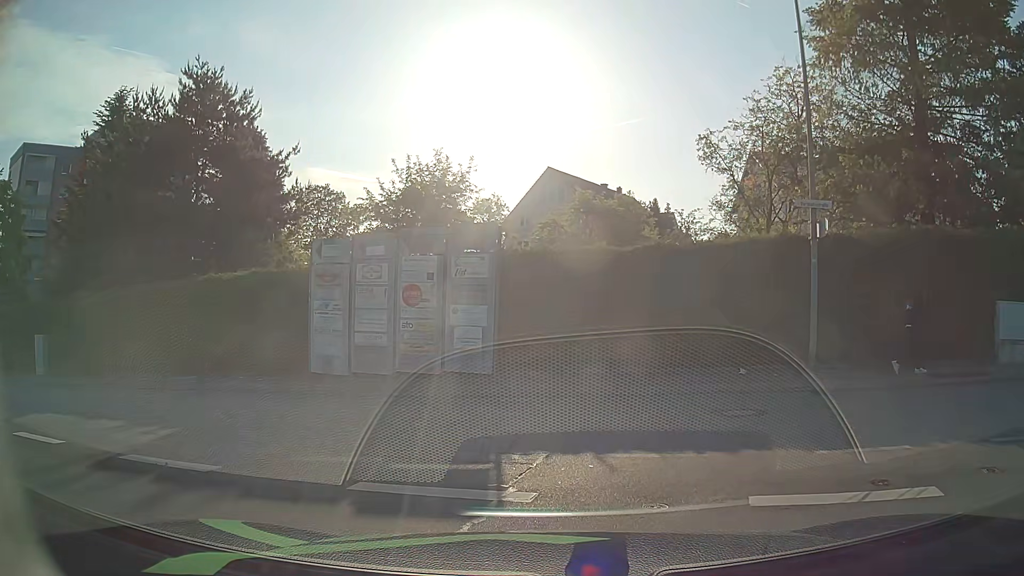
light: Day
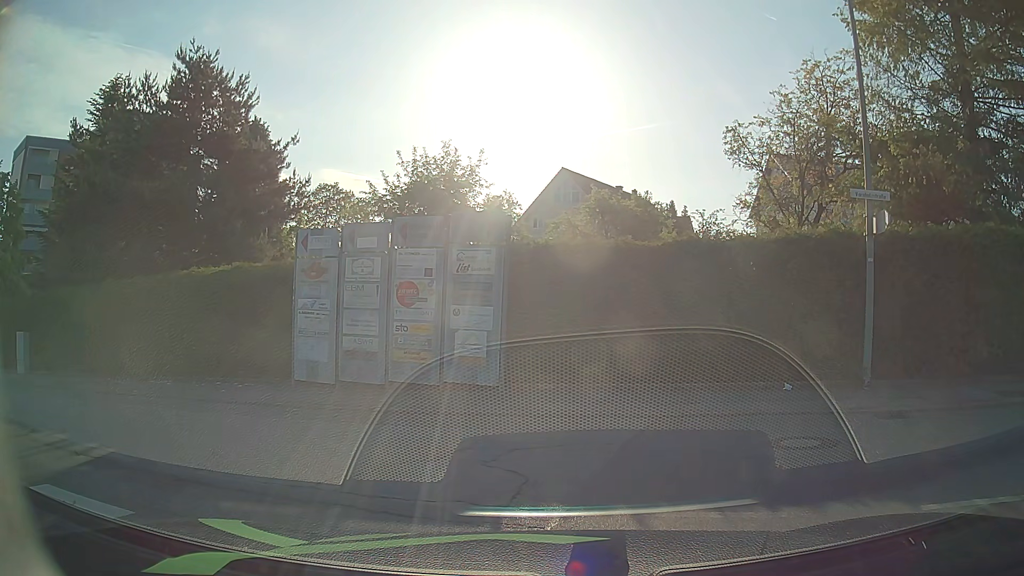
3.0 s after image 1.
(0.0, +1.7) m; +1°
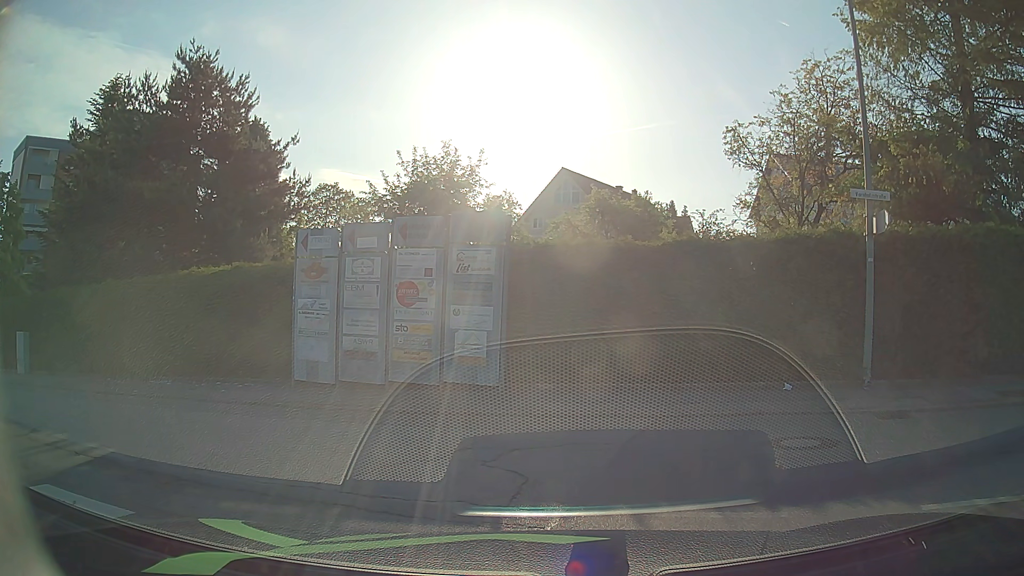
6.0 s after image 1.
(0.0, 0.0) m; 0°
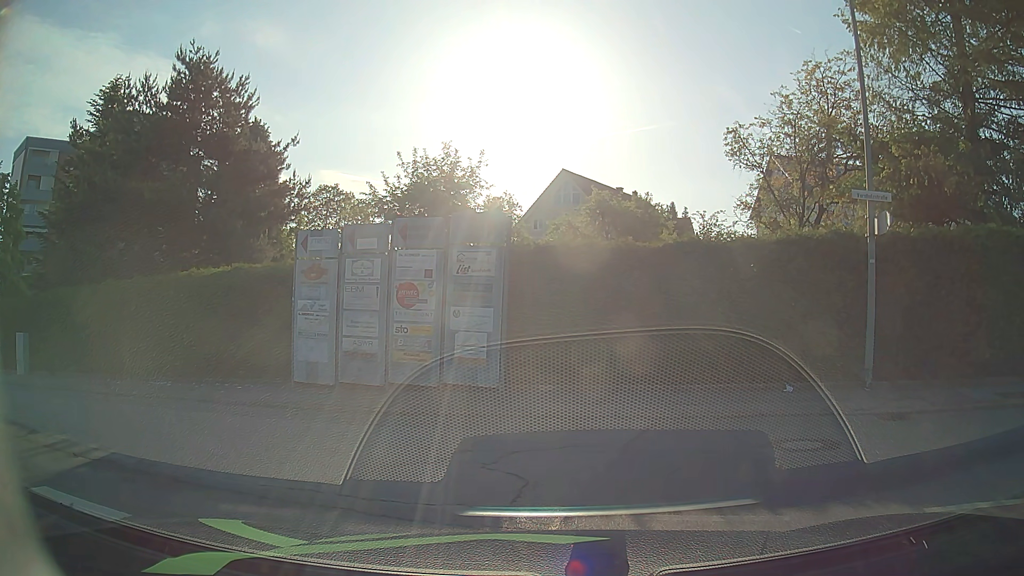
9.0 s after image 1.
(0.0, 0.0) m; 0°
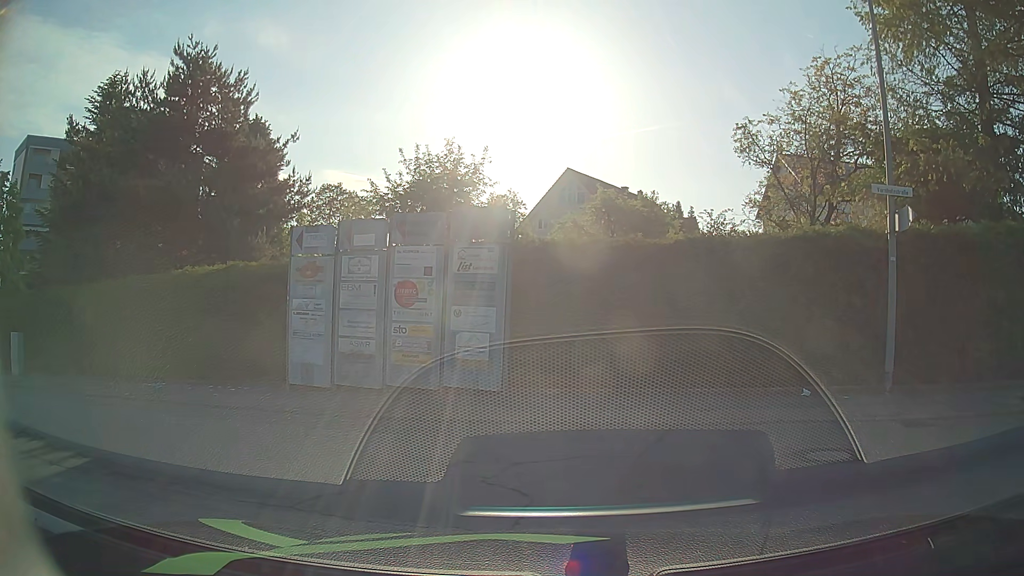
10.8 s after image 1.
(0.0, +0.6) m; 0°
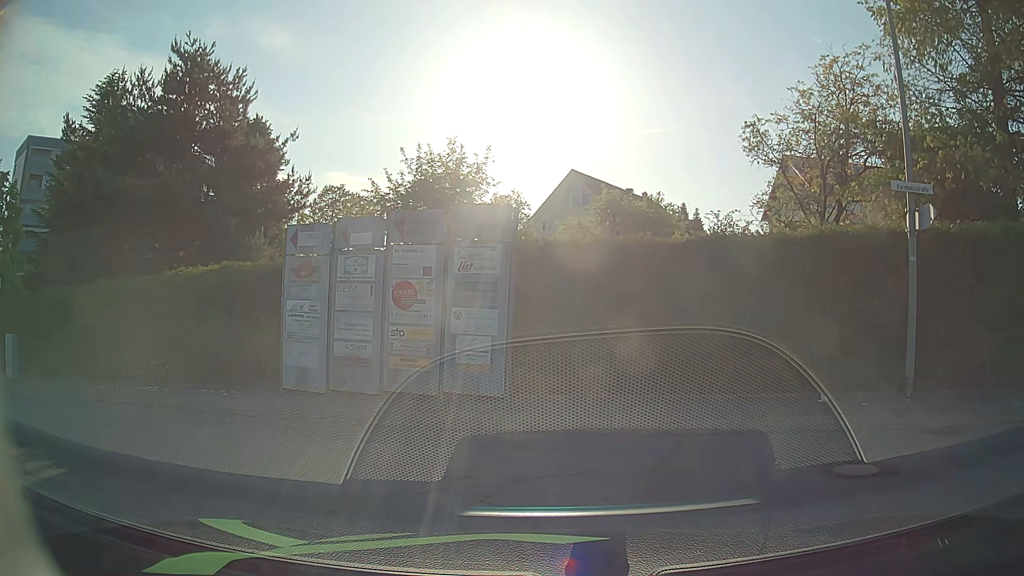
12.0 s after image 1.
(0.0, +0.6) m; 0°
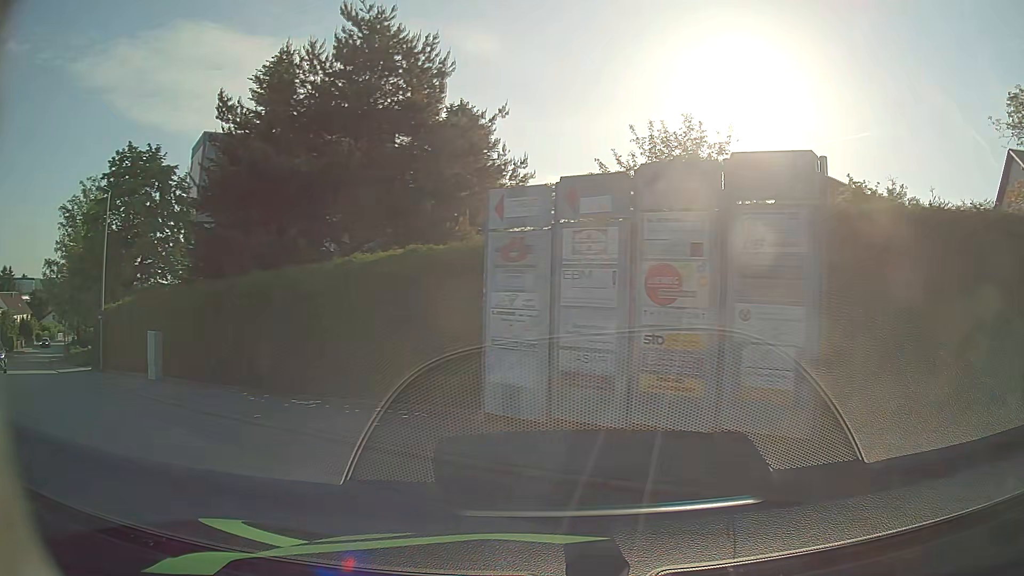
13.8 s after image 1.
(-0.5, +3.9) m; -19°
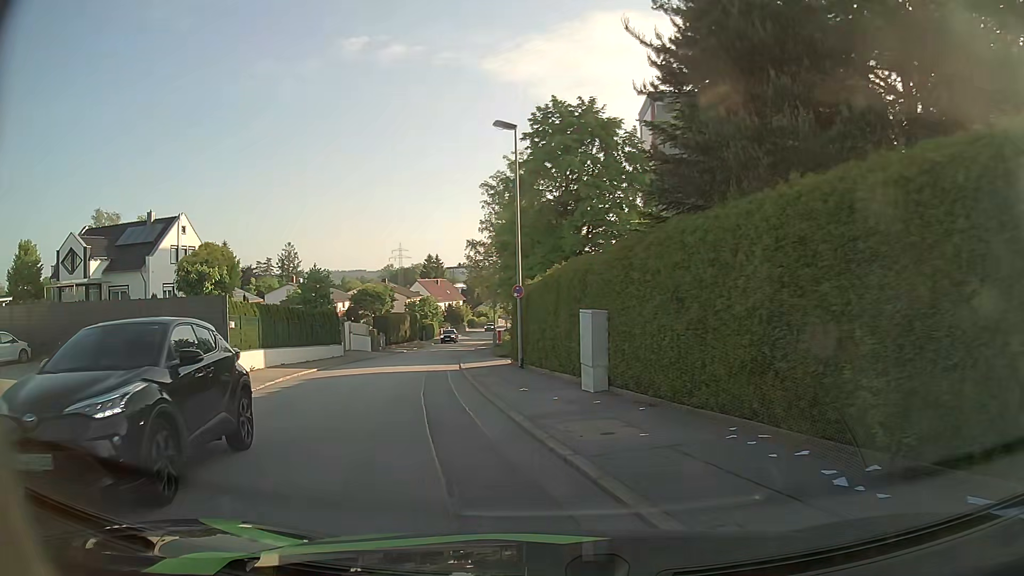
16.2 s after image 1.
(-3.3, +8.5) m; -39°
(-1, +10) (-3, +20) (-5, +30) (-6, +39) (-7, +49) (-8, +59) (-9, +69) (-9, +79) (-9, +89) (-10, +99) m
